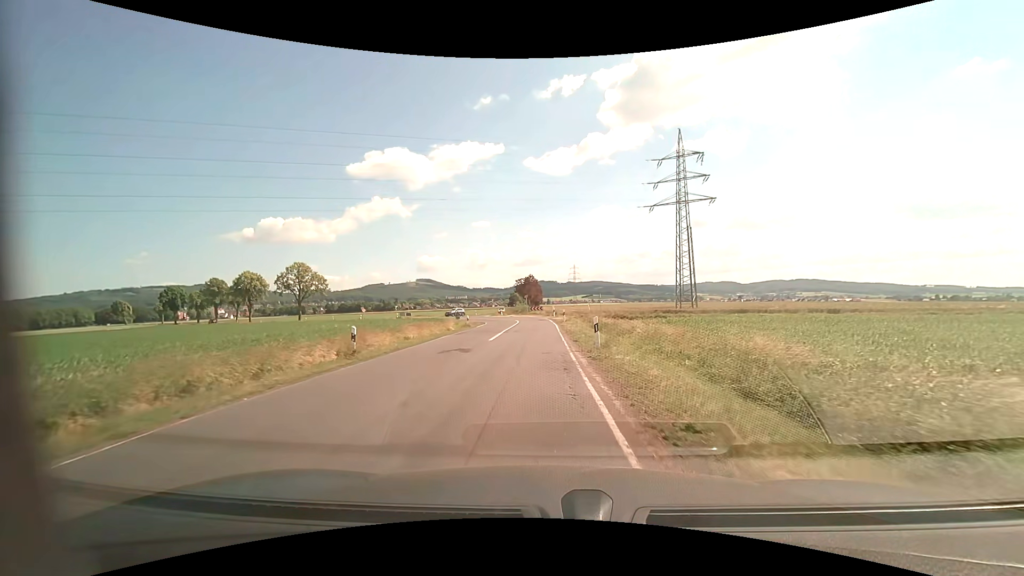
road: secondary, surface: asphalt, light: Day
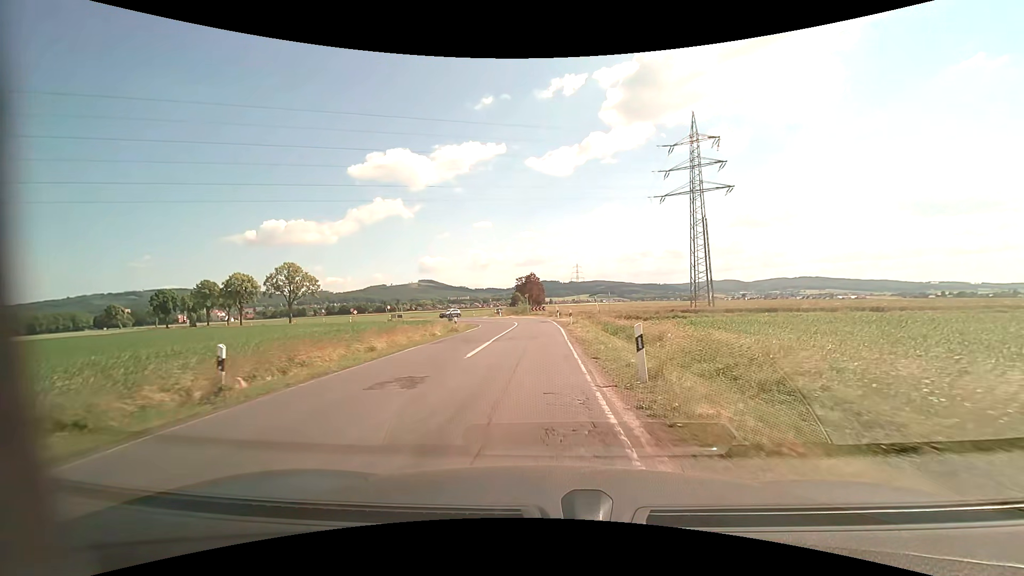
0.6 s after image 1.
(0.0, +6.7) m; 0°
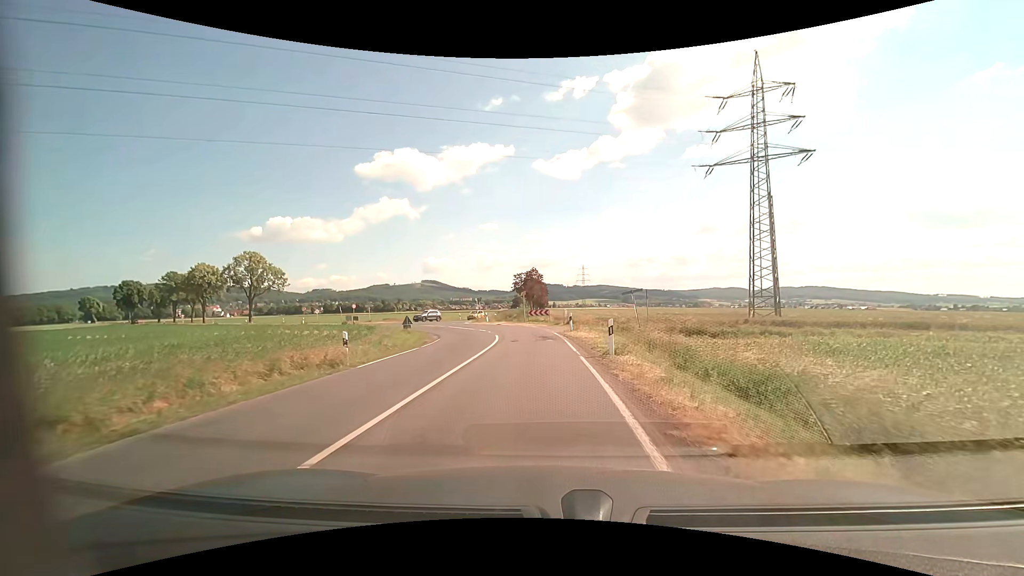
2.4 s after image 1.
(-0.1, +19.6) m; -1°
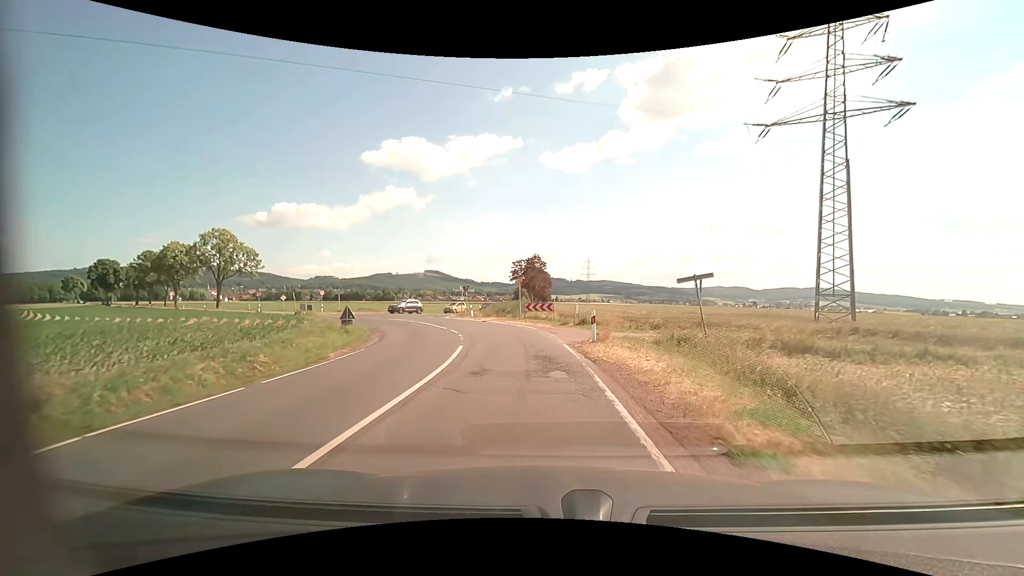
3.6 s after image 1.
(+0.1, +12.3) m; +1°
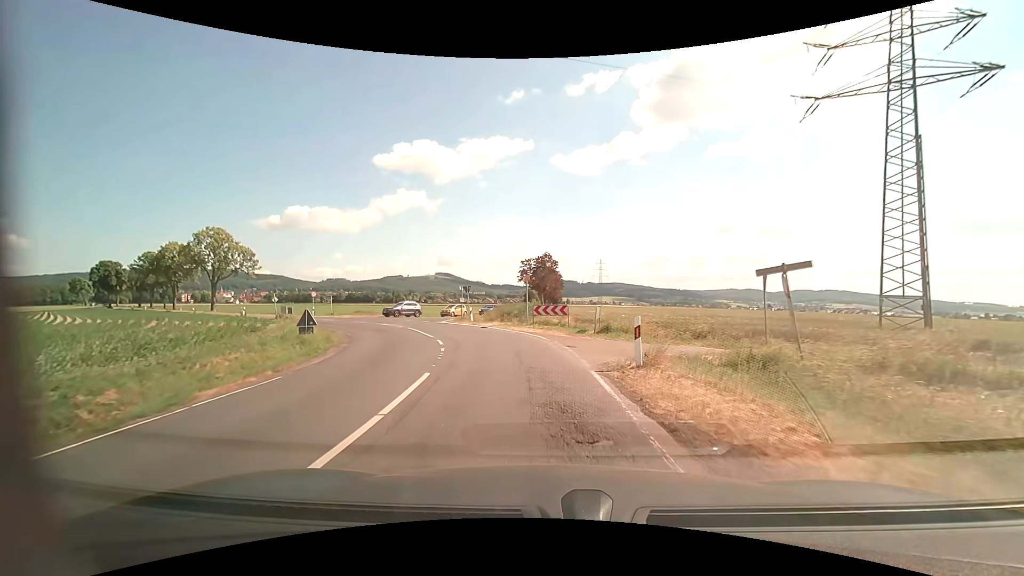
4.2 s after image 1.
(-0.1, +5.9) m; -1°
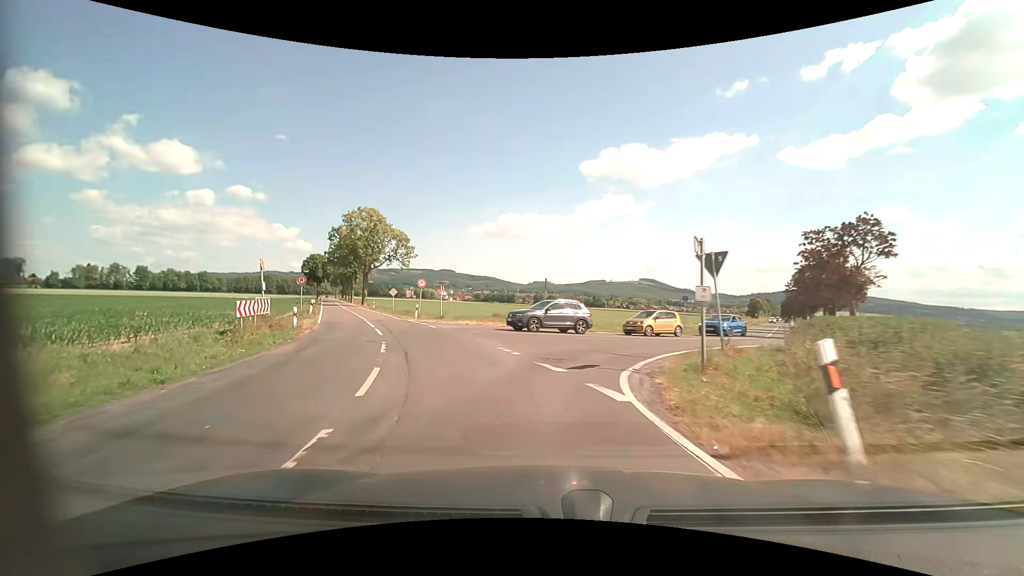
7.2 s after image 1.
(-4.7, +29.4) m; -22°
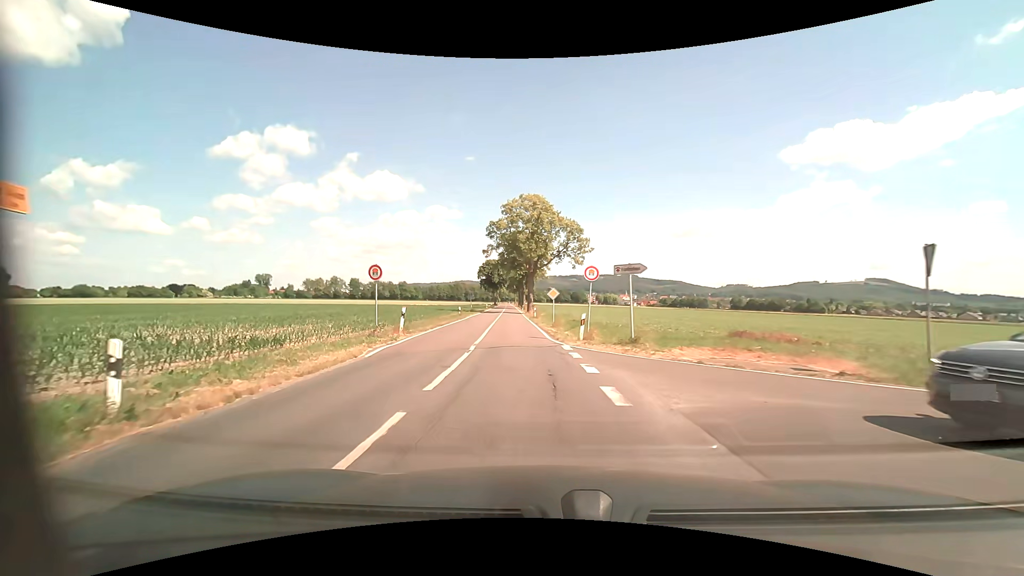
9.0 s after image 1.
(-3.4, +17.6) m; -21°
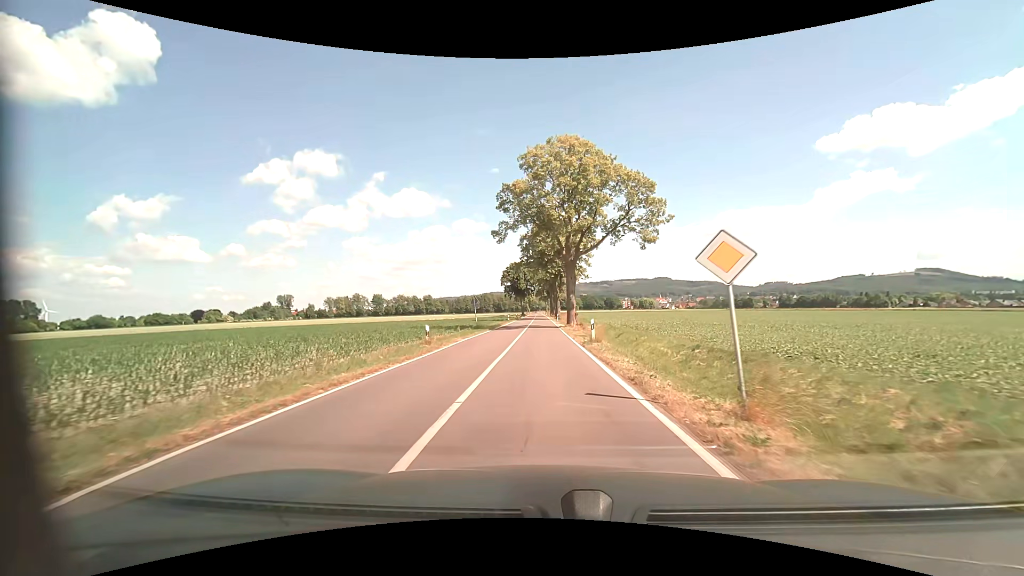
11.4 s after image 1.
(-1.8, +25.4) m; -4°
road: tertiary
(0, +10) (0, +20) (0, +30) (0, +40) (0, +50) (0, +60) (-1, +70) (-1, +80) (-1, +90) (-1, +100) m
